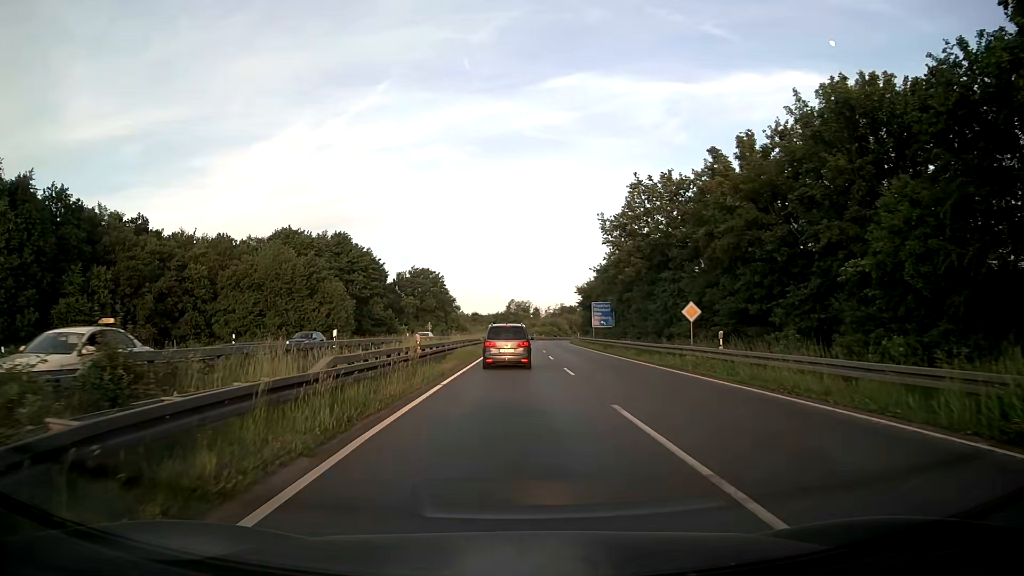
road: primary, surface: asphalt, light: Day
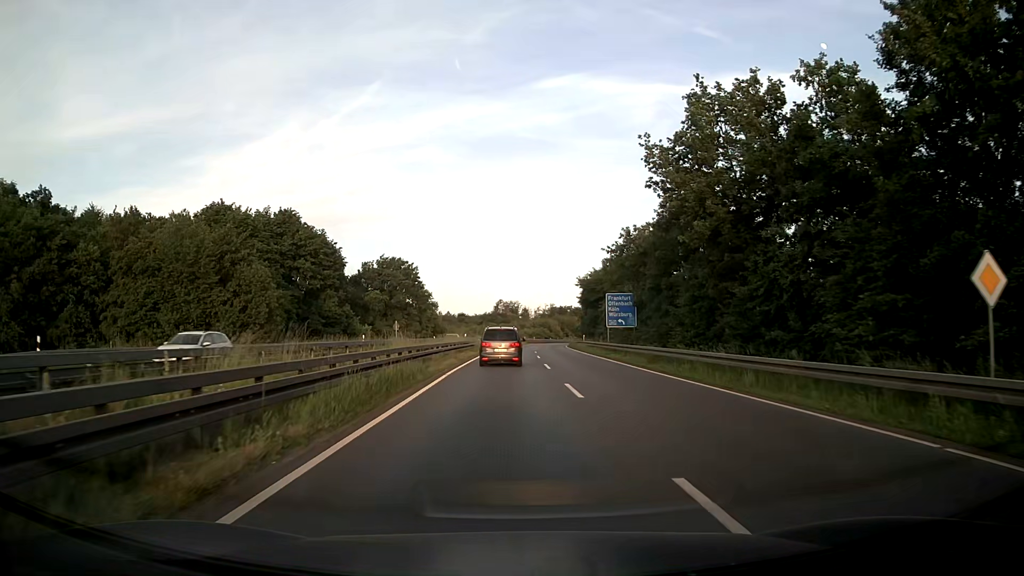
(+0.1, +19.2) m; +1°
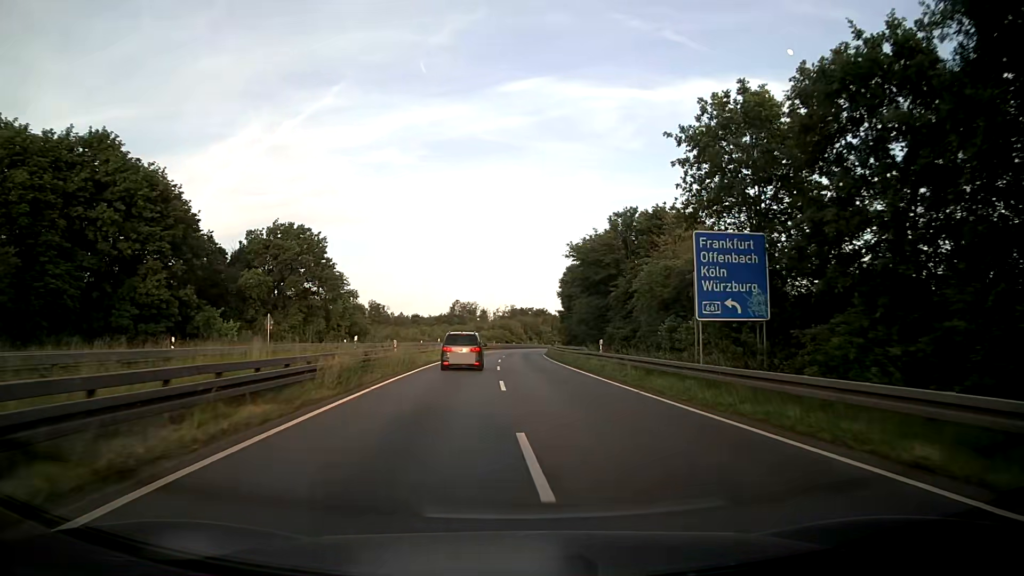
(+0.4, +33.3) m; +3°
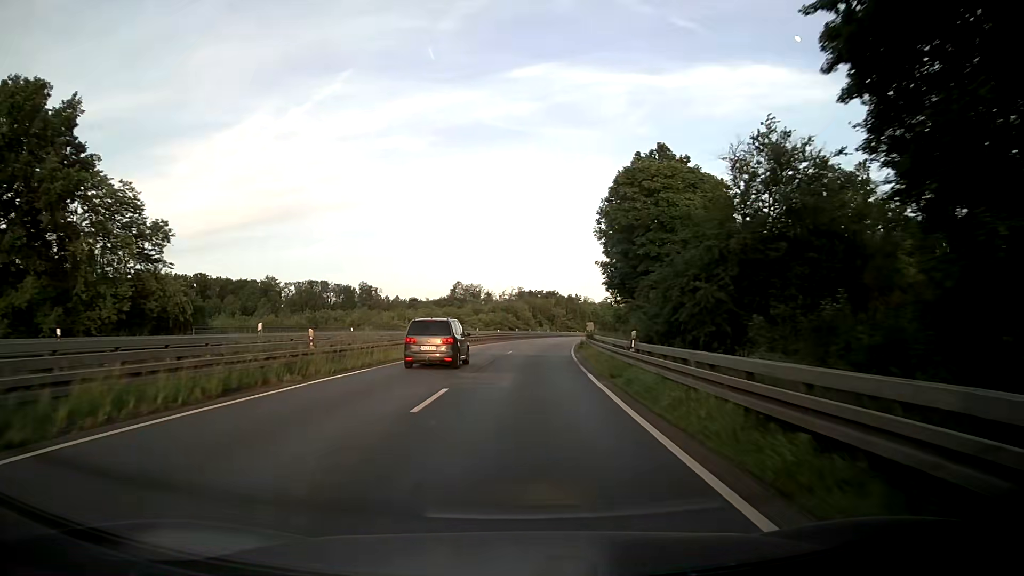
(+0.7, +43.3) m; -1°
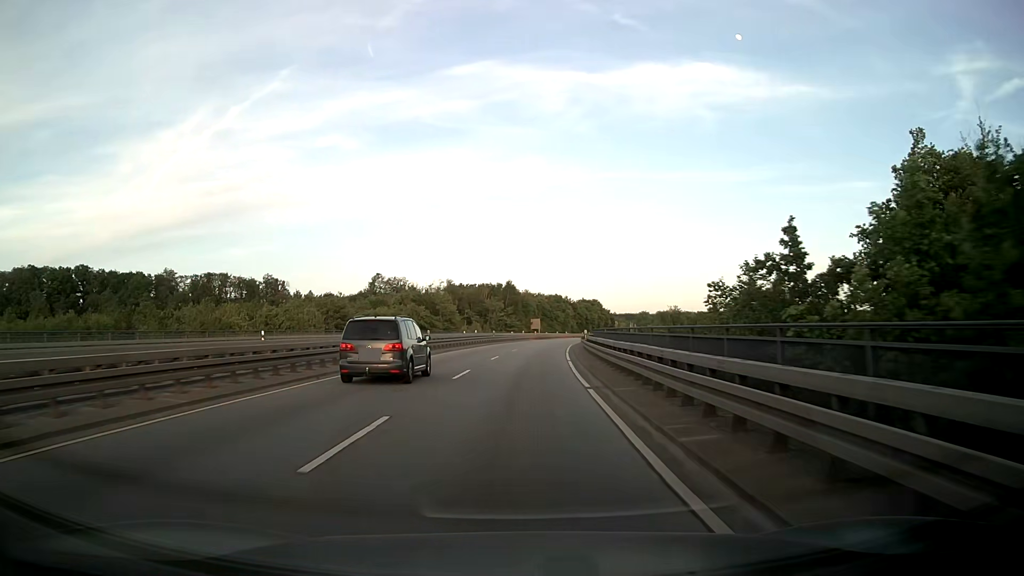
(+2.8, +51.8) m; +5°
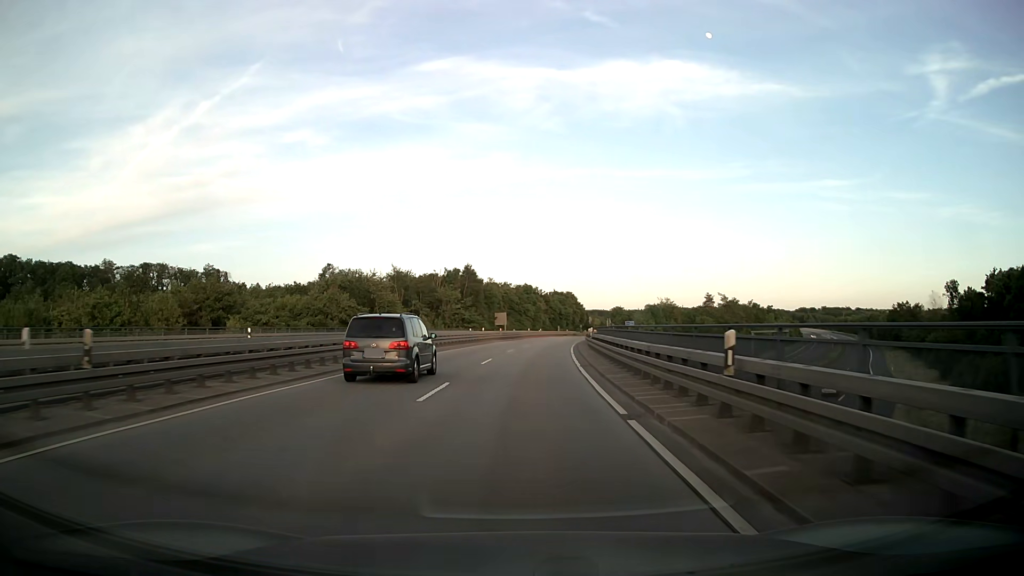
(+0.7, +29.6) m; +3°
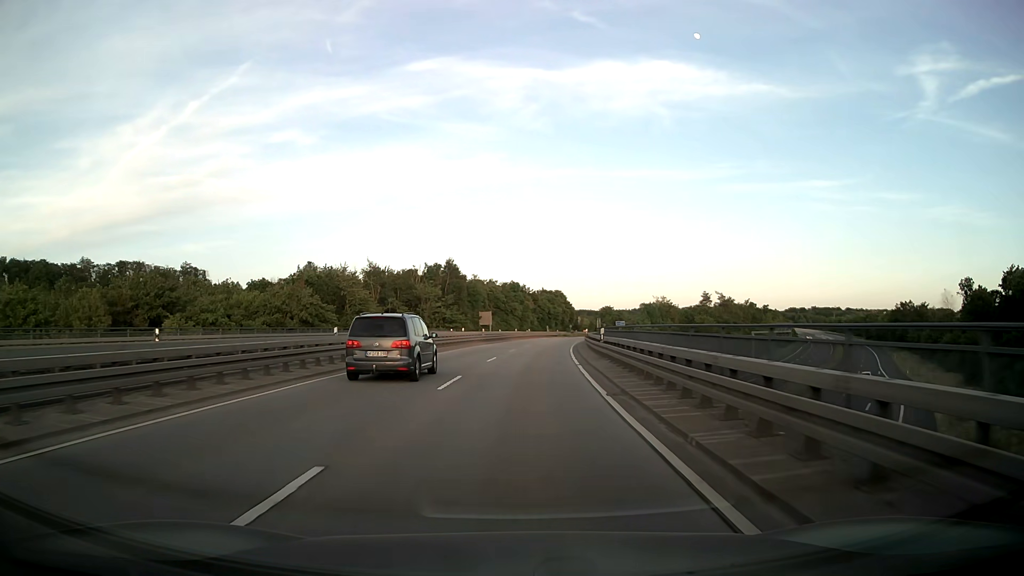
(+0.1, +9.7) m; +1°
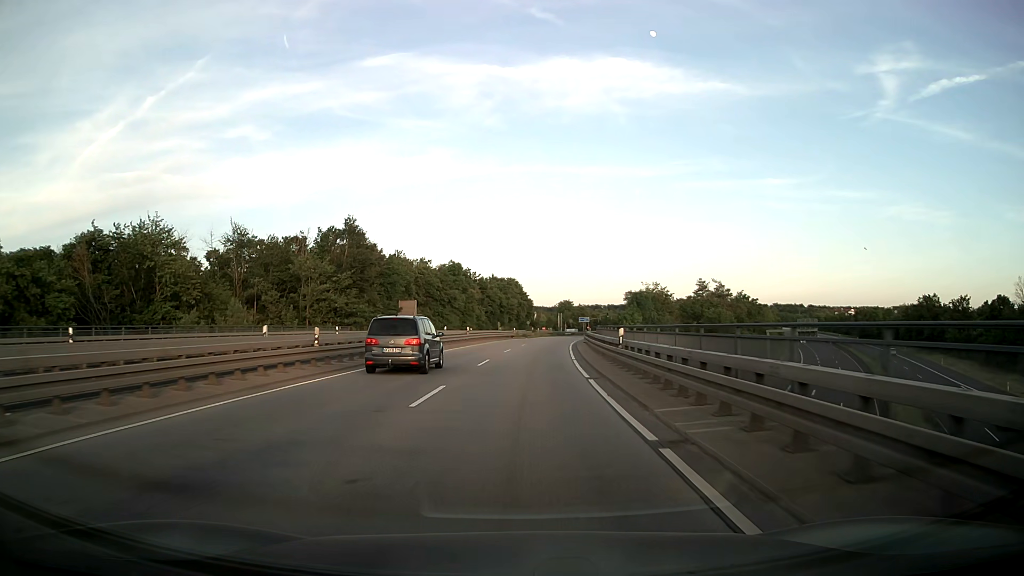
(+1.5, +38.6) m; +4°
(0, +10) (0, +20) (+1, +30) (+2, +40) (+3, +50) (+4, +60) (+5, +70) (+6, +80) (+8, +90) (+9, +99) m
